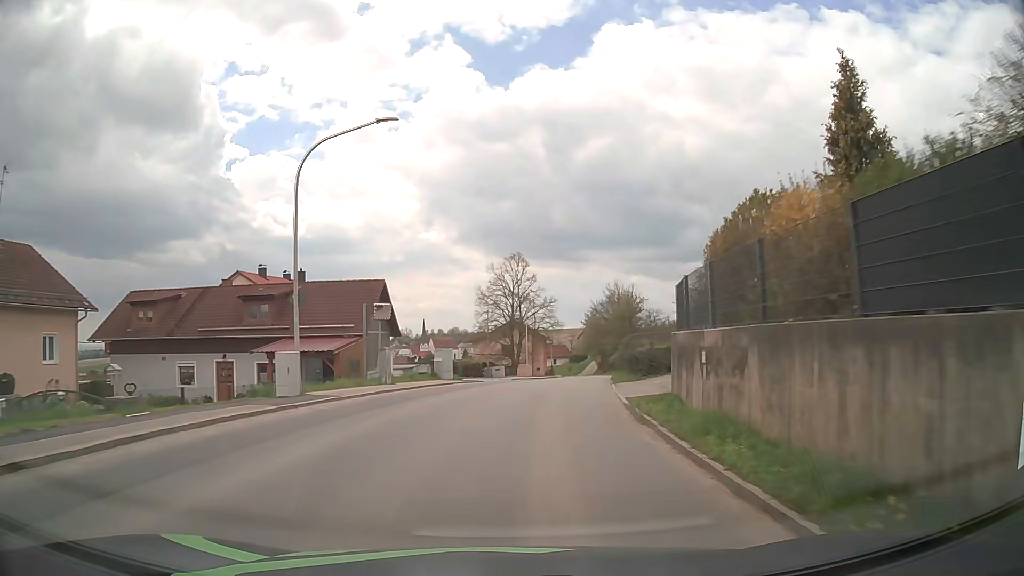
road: tertiary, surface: asphalt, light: Day
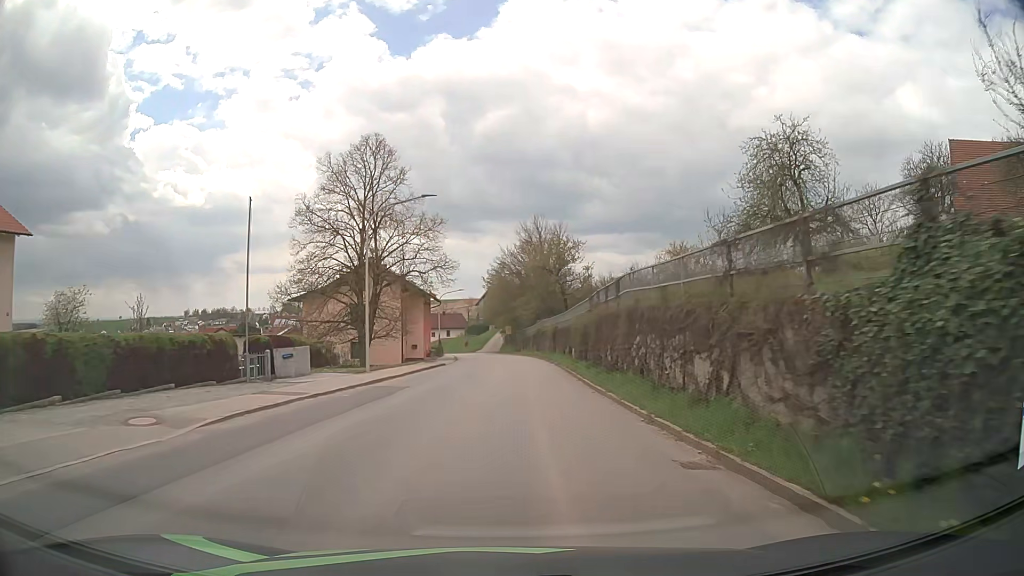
(+3.3, +38.1) m; +9°
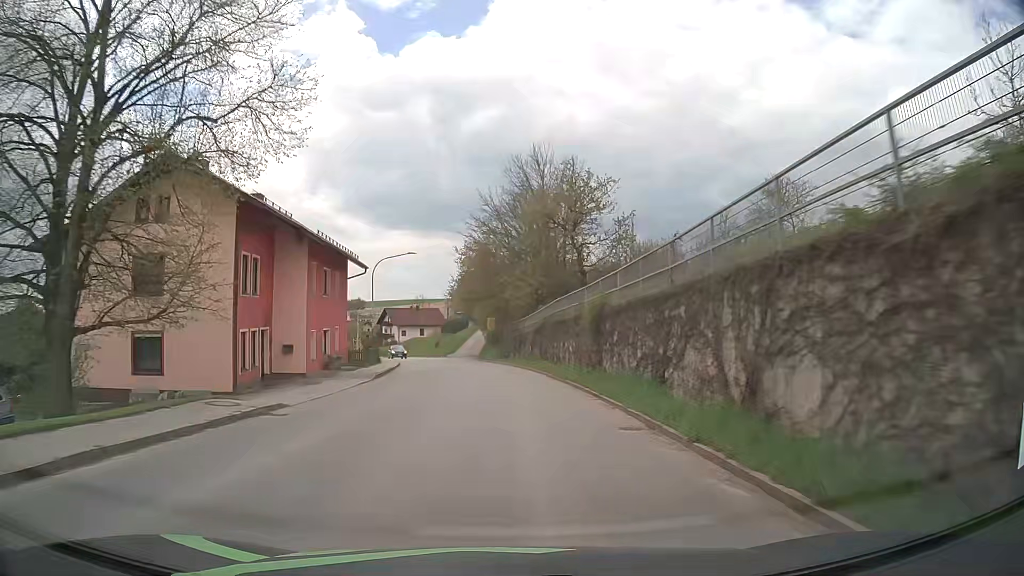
(+0.4, +30.7) m; +1°
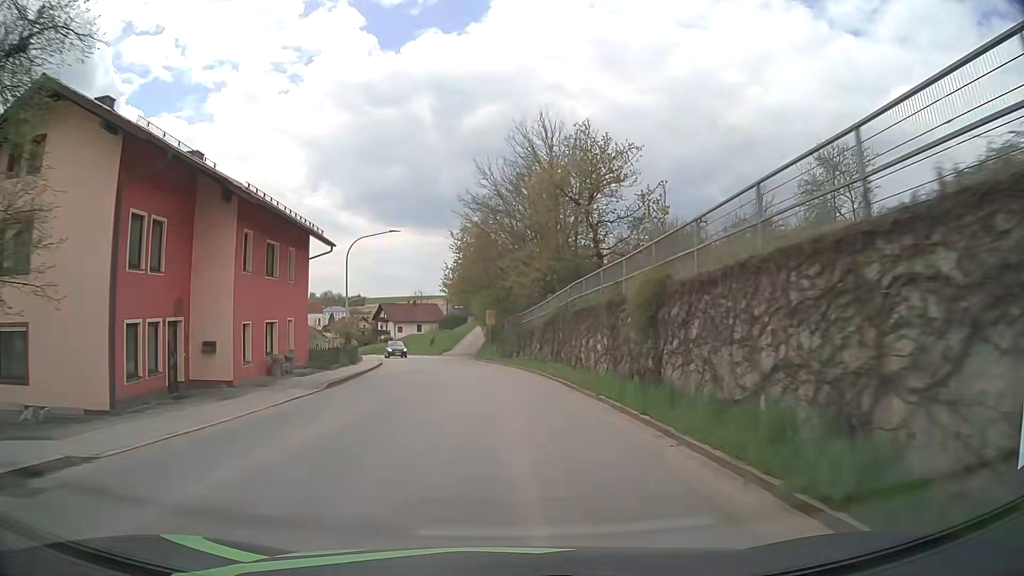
(0.0, +7.7) m; 0°
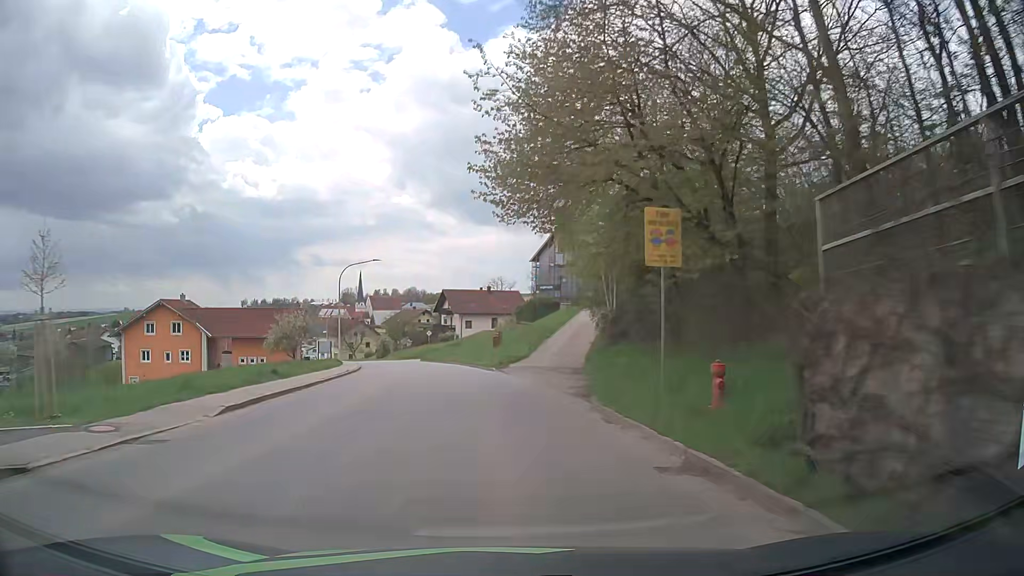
(-2.0, +37.9) m; -8°
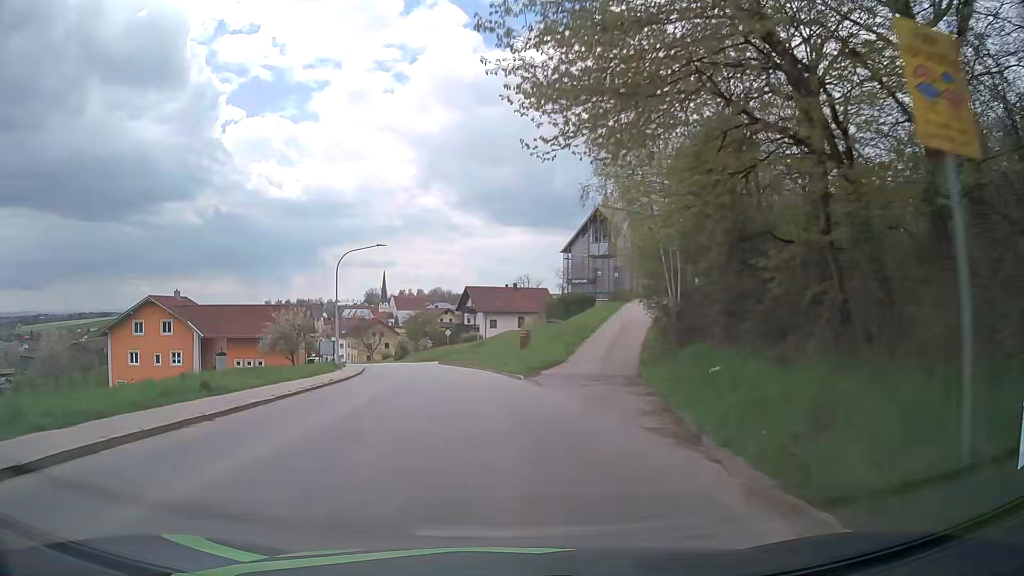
(-0.1, +7.6) m; -2°
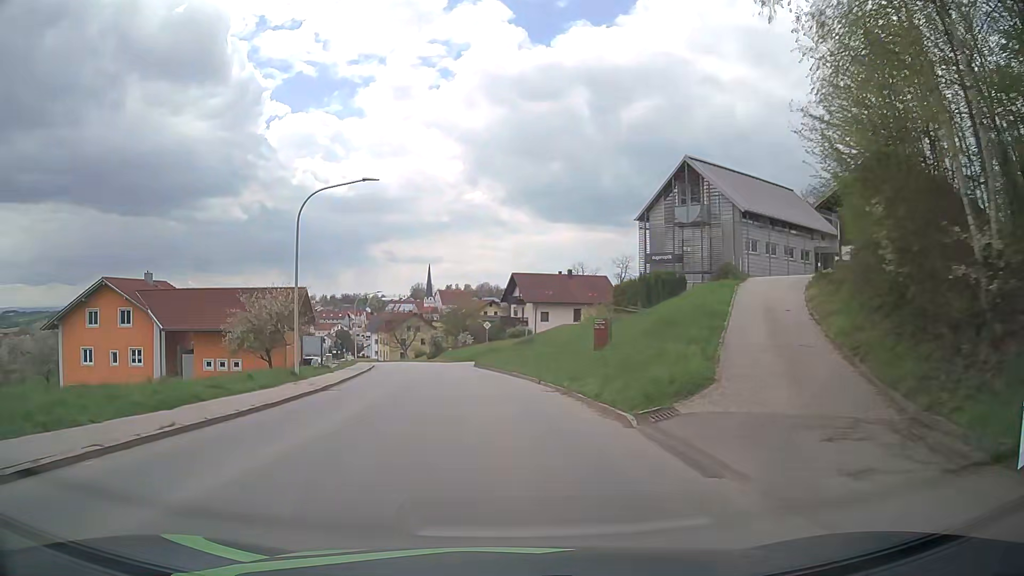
(-0.6, +15.5) m; -4°
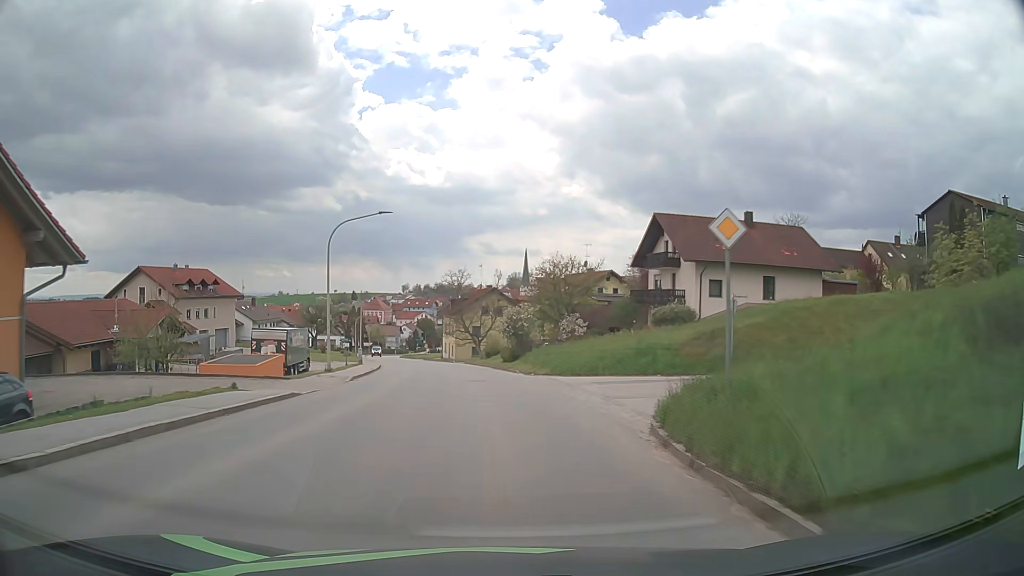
(-3.0, +39.1) m; -9°
(0, +10) (-1, +20) (-1, +30) (-3, +40) (-4, +50) (-6, +60) (-8, +69) (-10, +79) (-13, +89) (-15, +98) m
